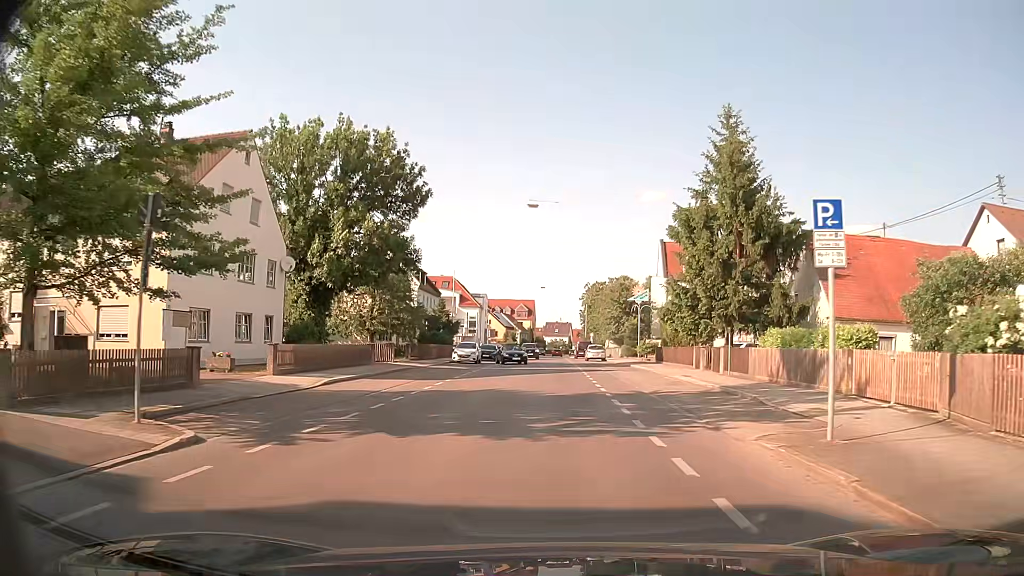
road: tertiary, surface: asphalt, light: Day
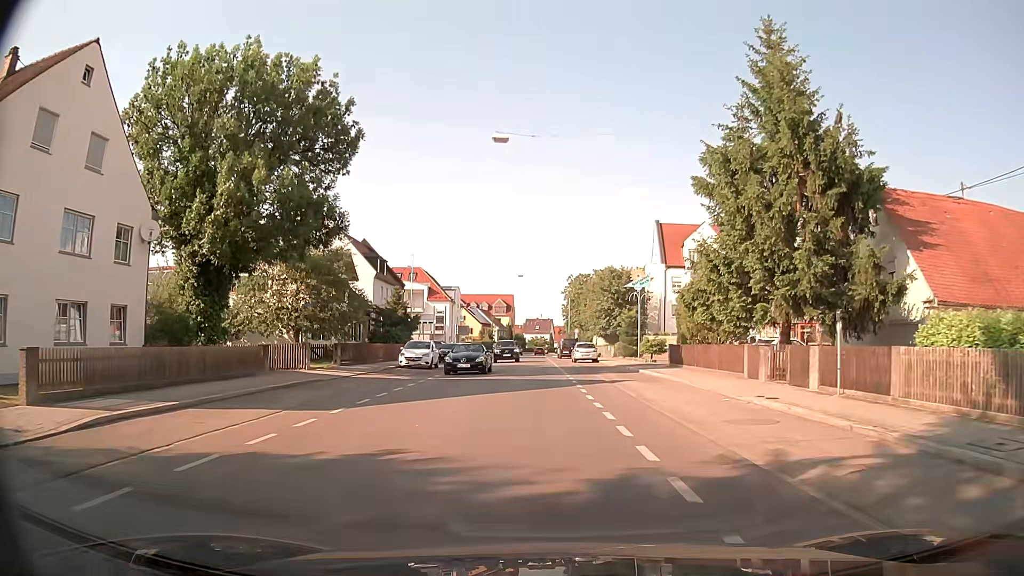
(+0.2, +11.4) m; +1°
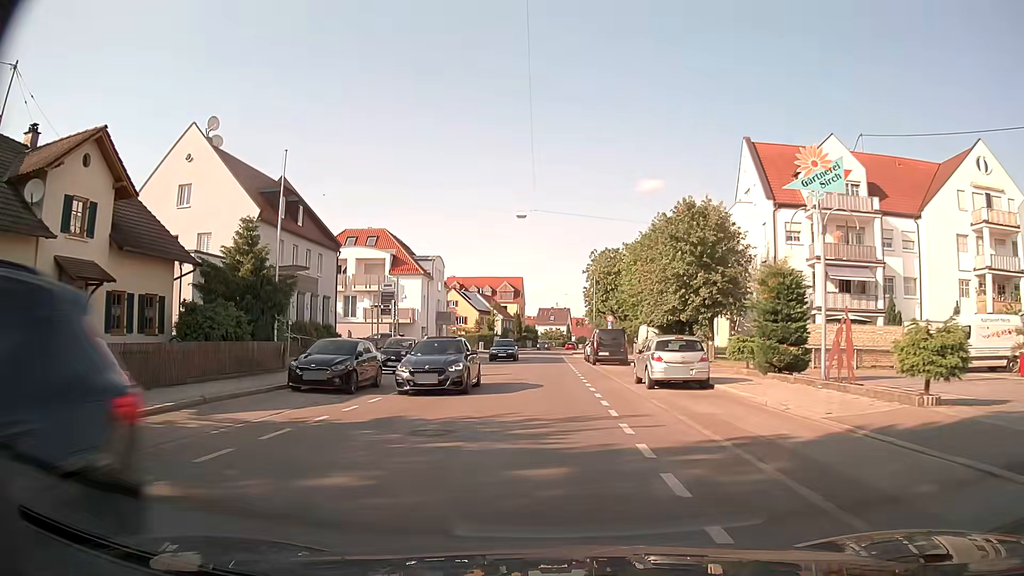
(-0.2, +29.8) m; 0°
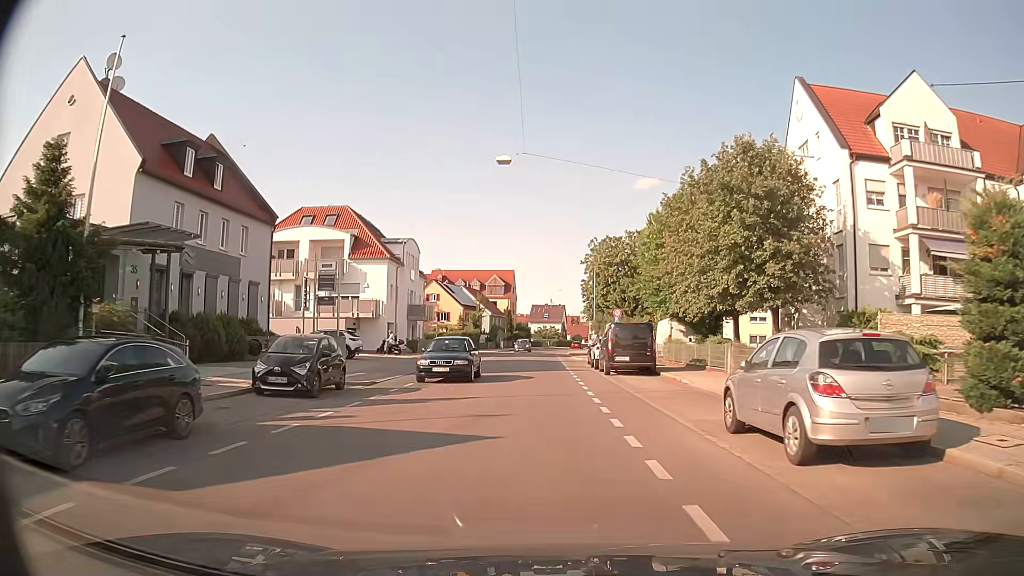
(-0.1, +11.4) m; 0°
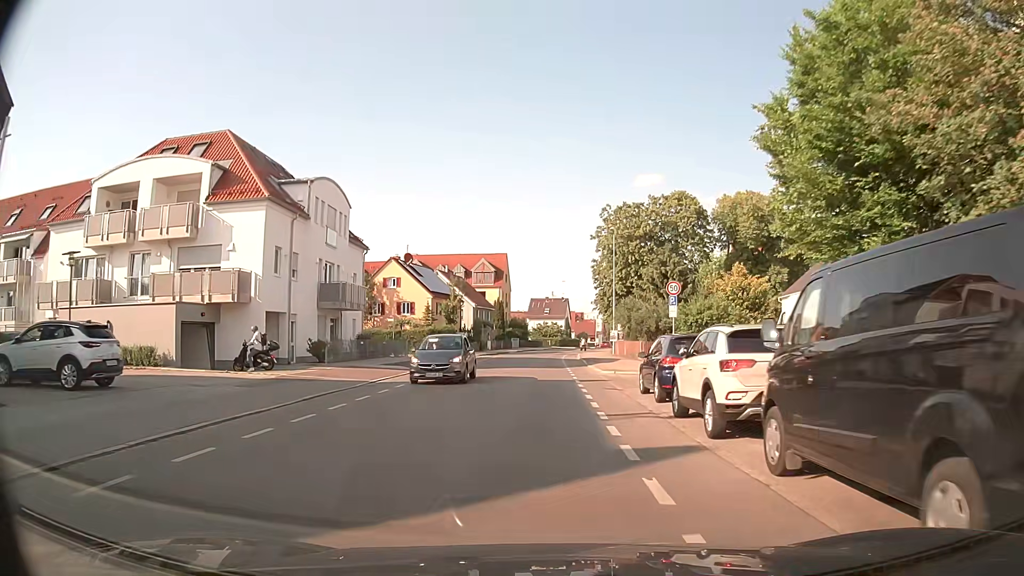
(+0.1, +23.0) m; 0°
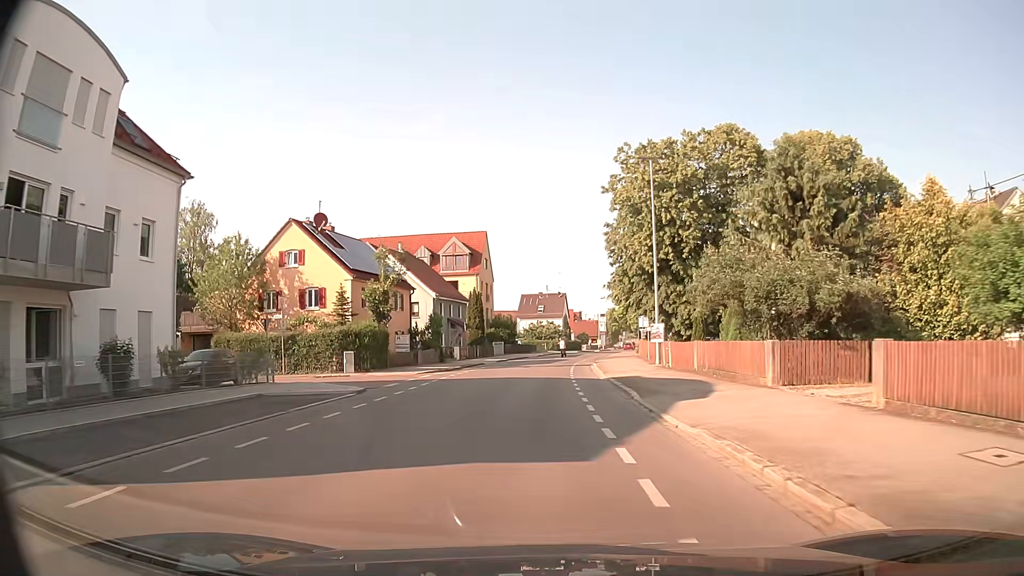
(0.0, +24.2) m; 0°
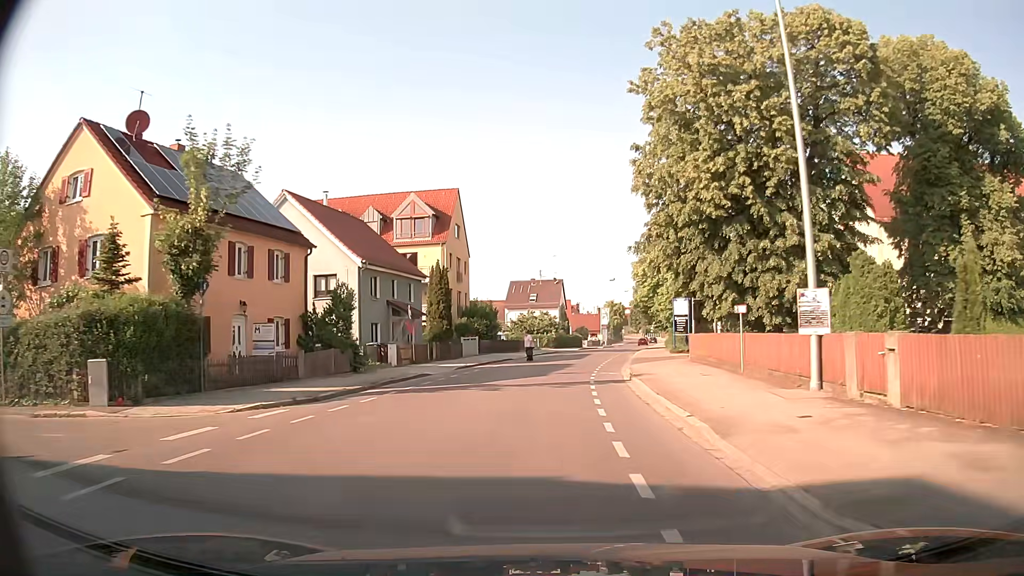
(+0.1, +20.2) m; +1°
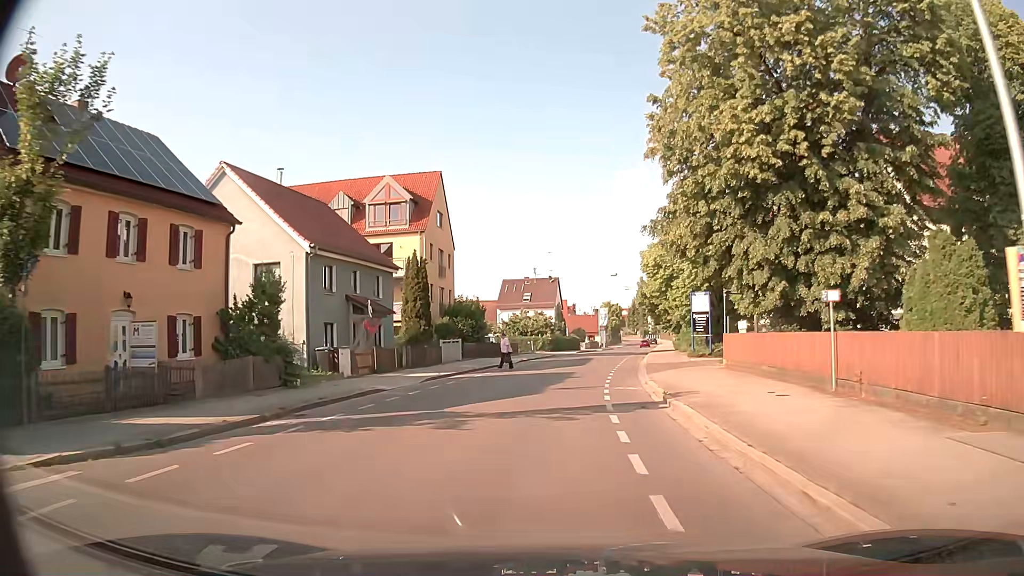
(0.0, +6.9) m; 0°
(0, +10) (+1, +20) (+1, +30) (+3, +40) (+4, +50) (+6, +60) (+8, +69) (+10, +79) (+11, +89) (+13, +99) m
